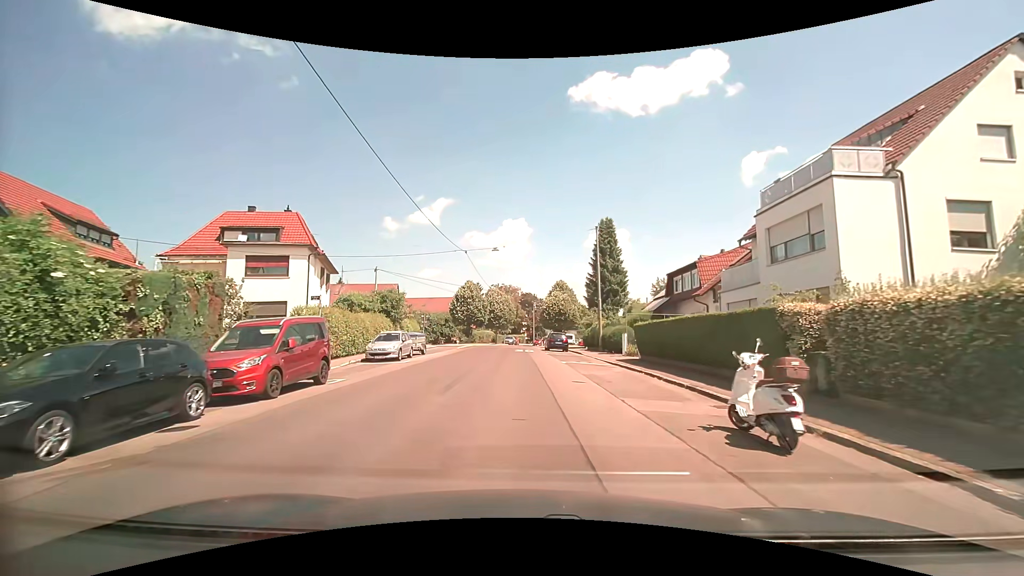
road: residential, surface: asphalt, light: Day
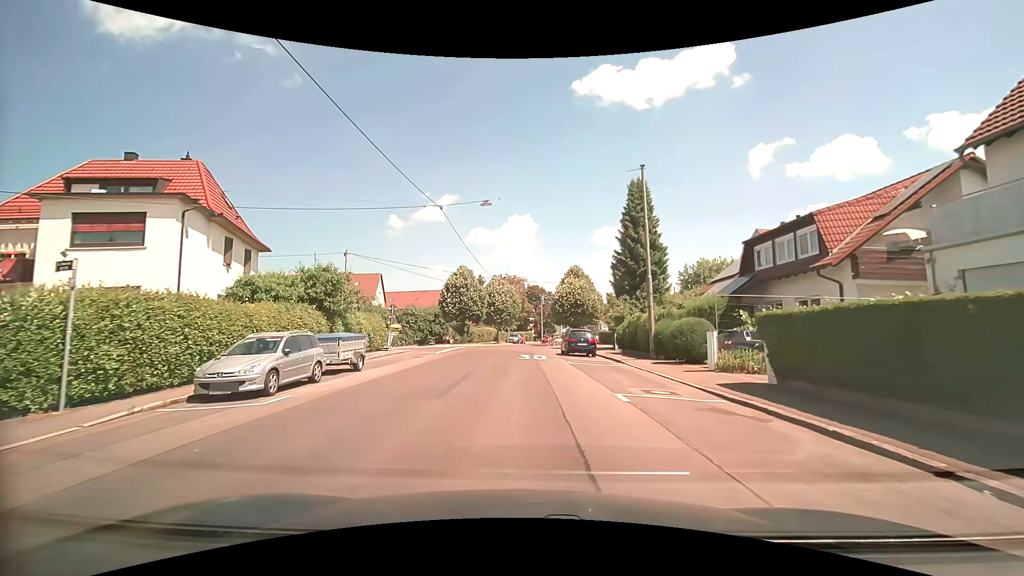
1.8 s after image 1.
(-0.1, +12.8) m; -1°
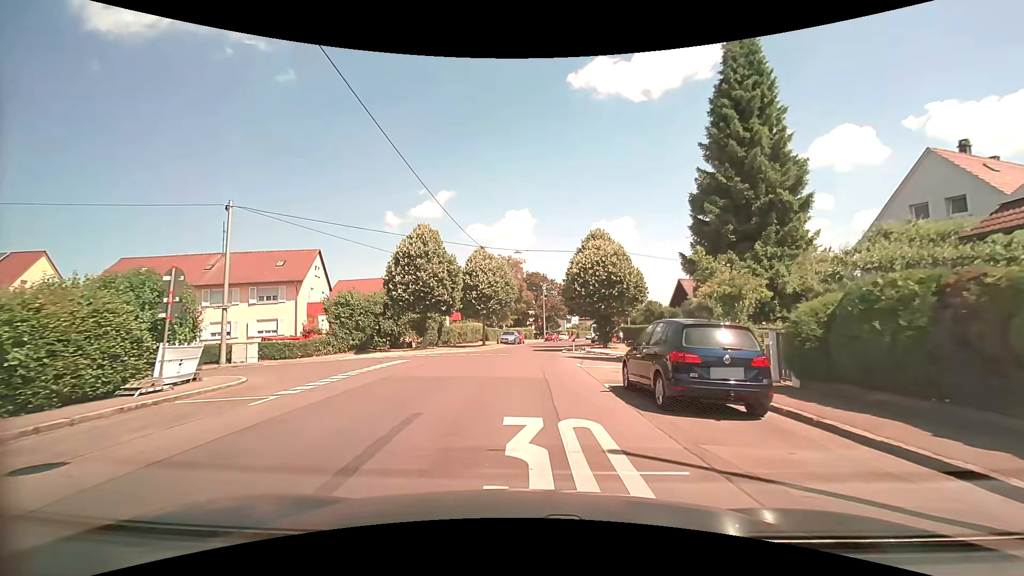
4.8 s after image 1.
(0.0, +19.9) m; +1°
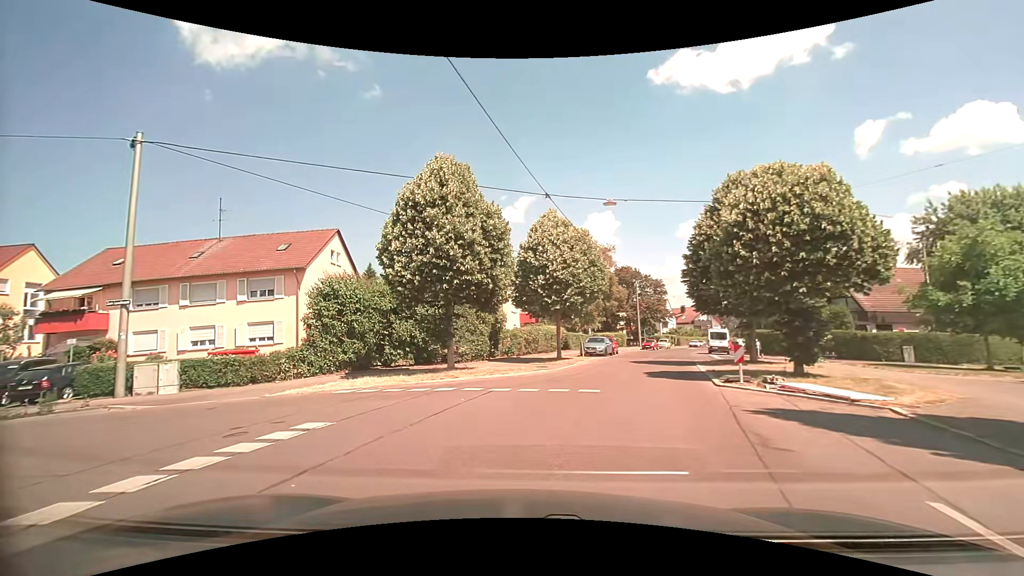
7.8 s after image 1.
(-0.4, +14.5) m; -10°
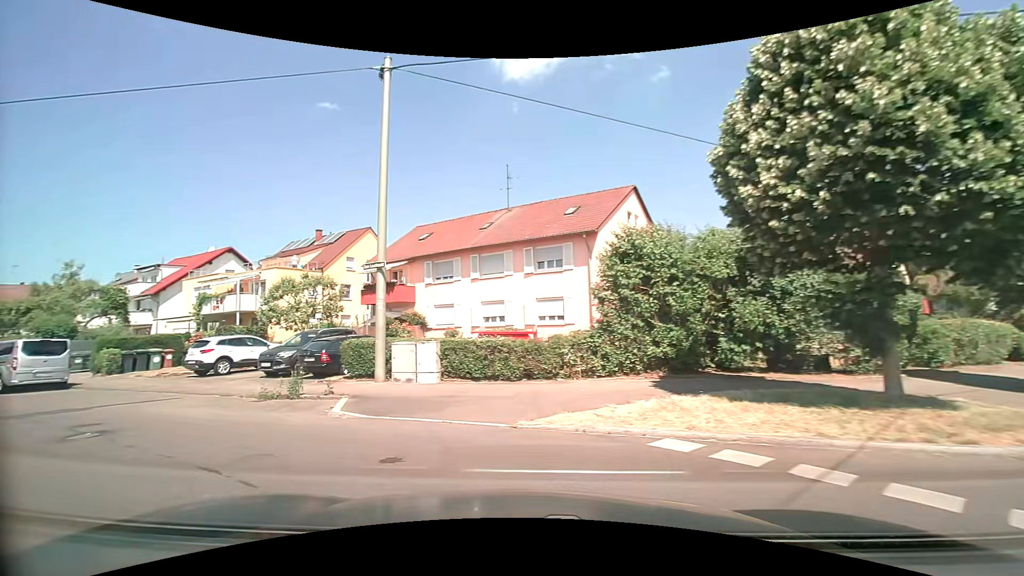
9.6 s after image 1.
(-2.1, +8.3) m; -32°
